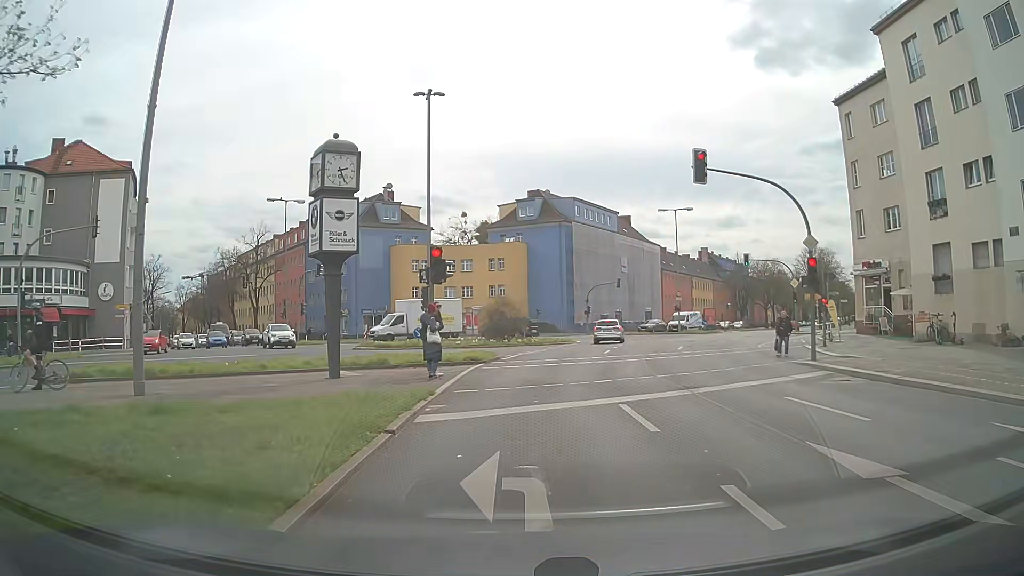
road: secondary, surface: asphalt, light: Day
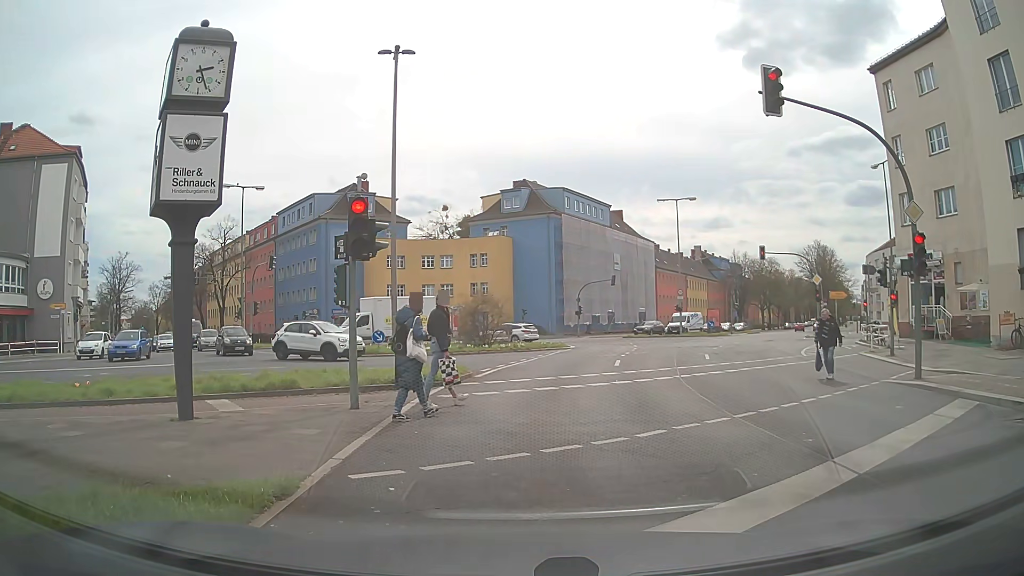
(0.0, +6.4) m; 0°
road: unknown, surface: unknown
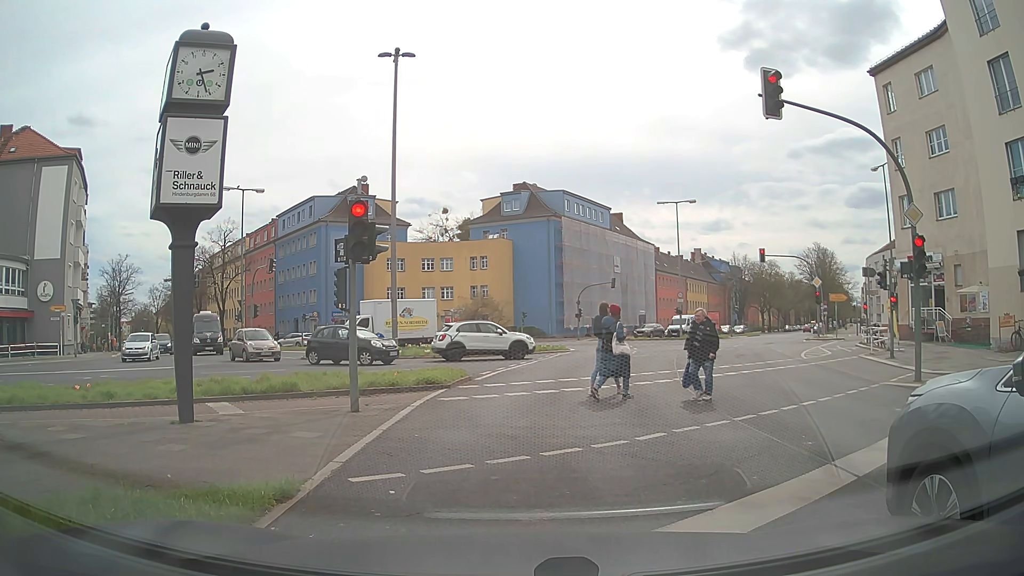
(0.0, +0.1) m; 0°
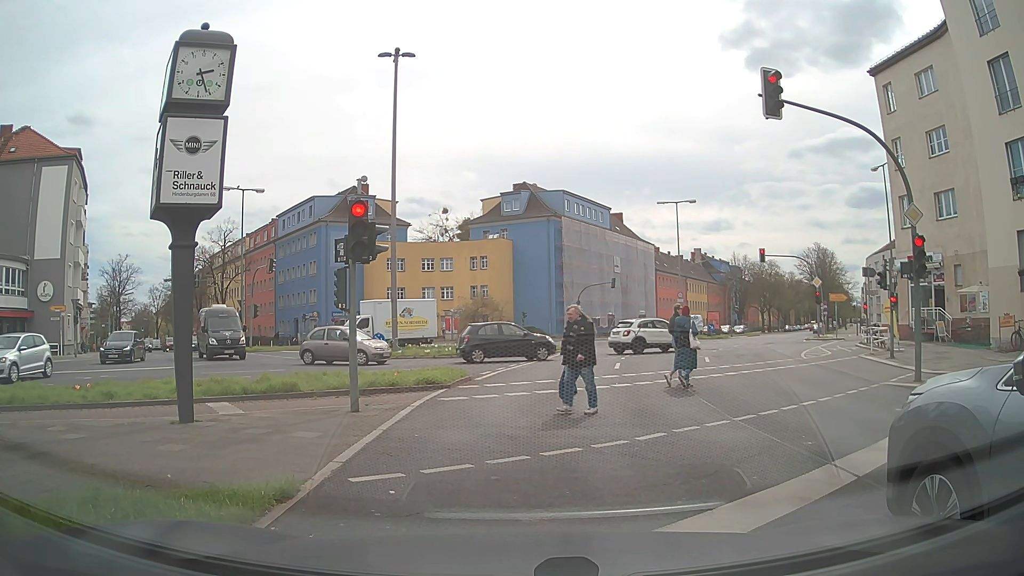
(0.0, 0.0) m; 0°
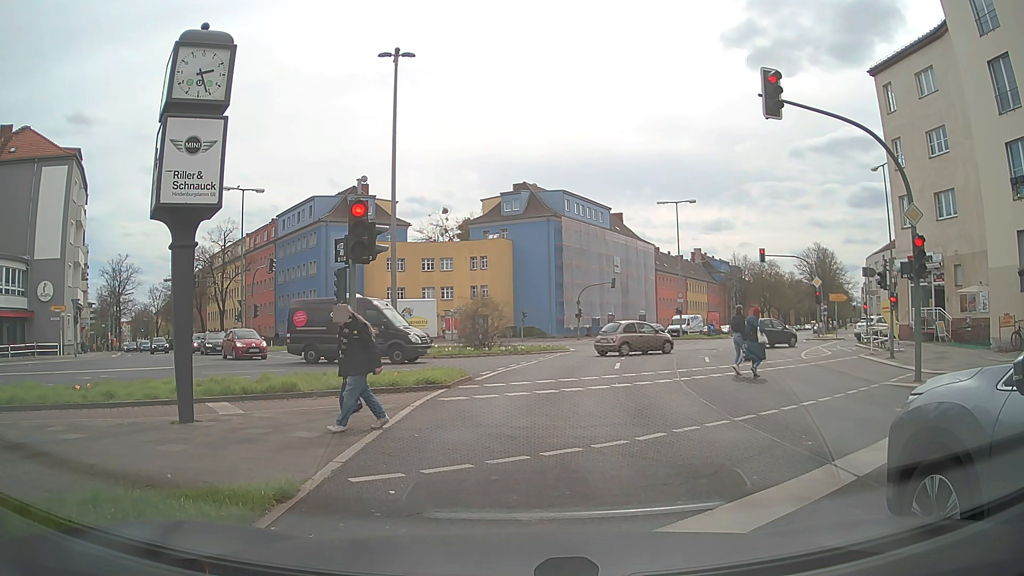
(0.0, 0.0) m; 0°
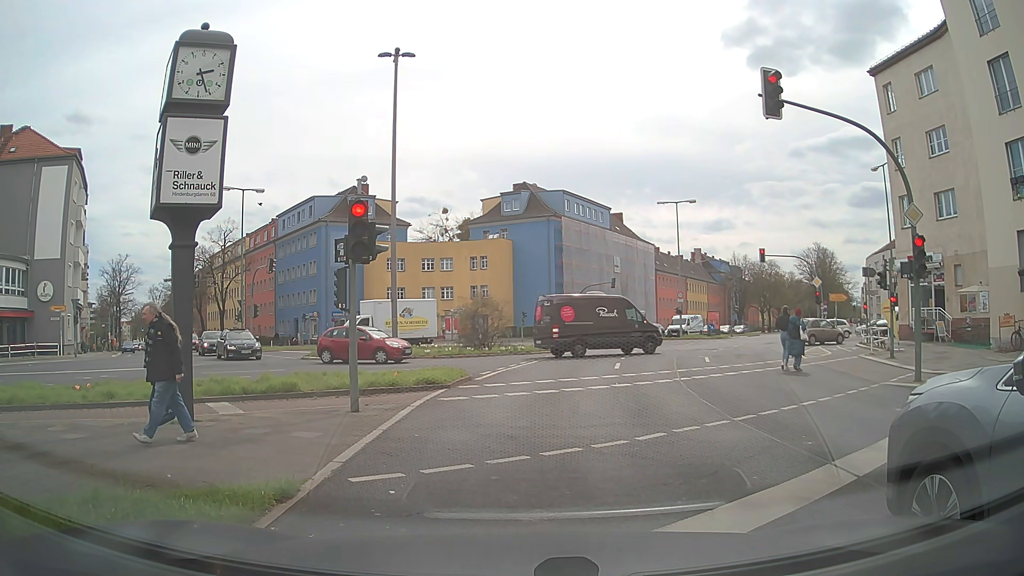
(0.0, 0.0) m; 0°
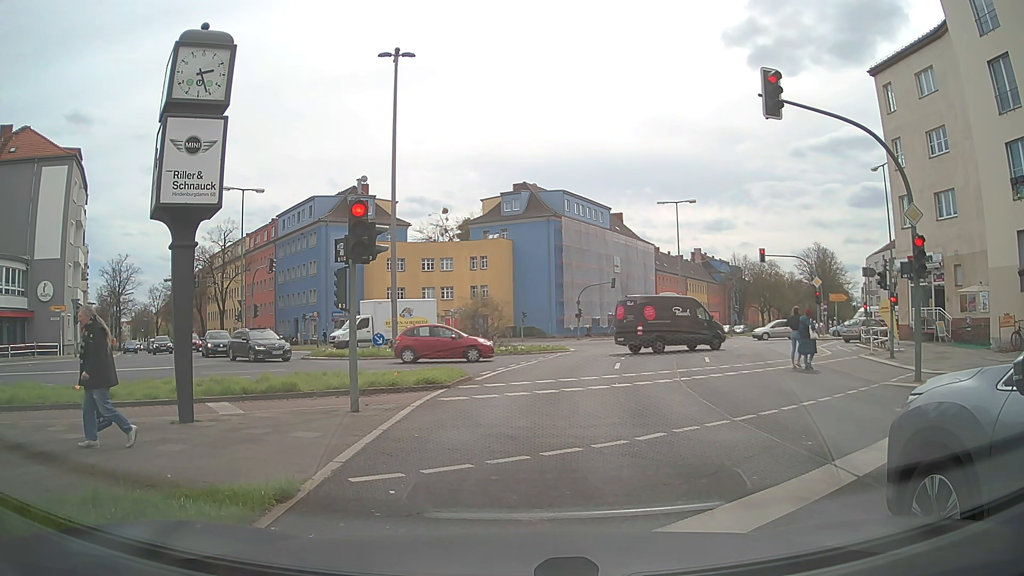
(0.0, 0.0) m; 0°
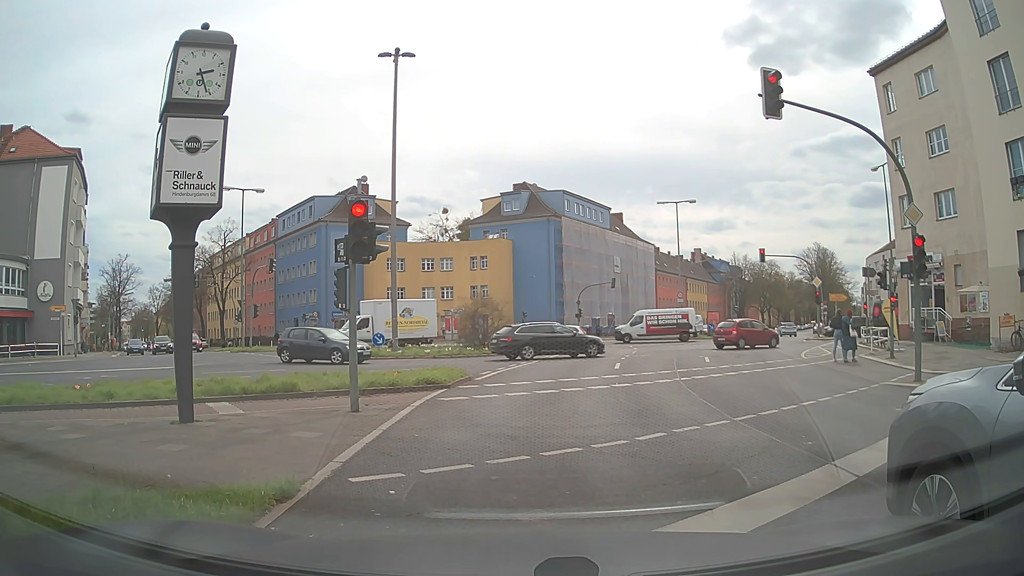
(0.0, 0.0) m; 0°
